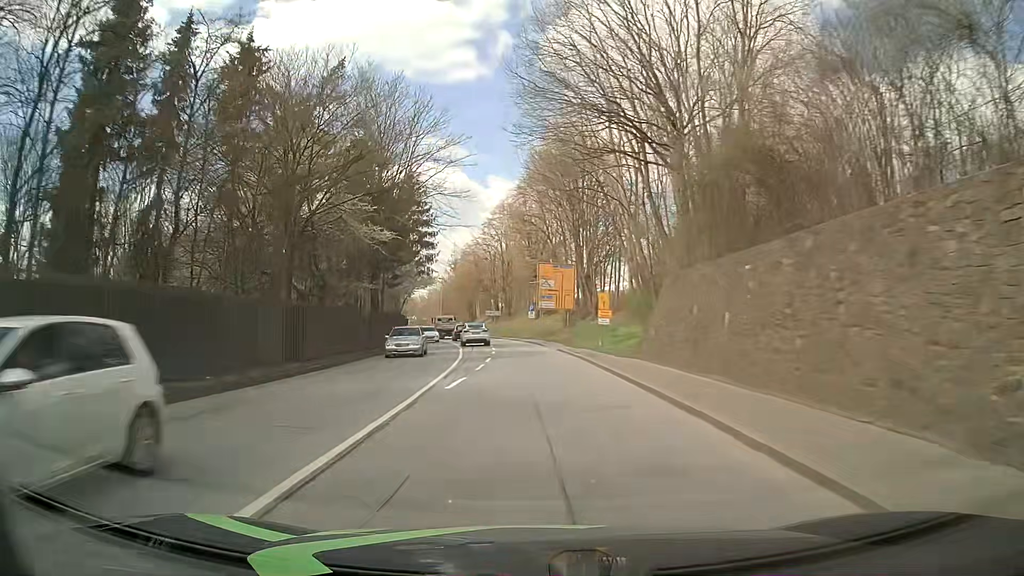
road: primary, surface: asphalt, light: Day
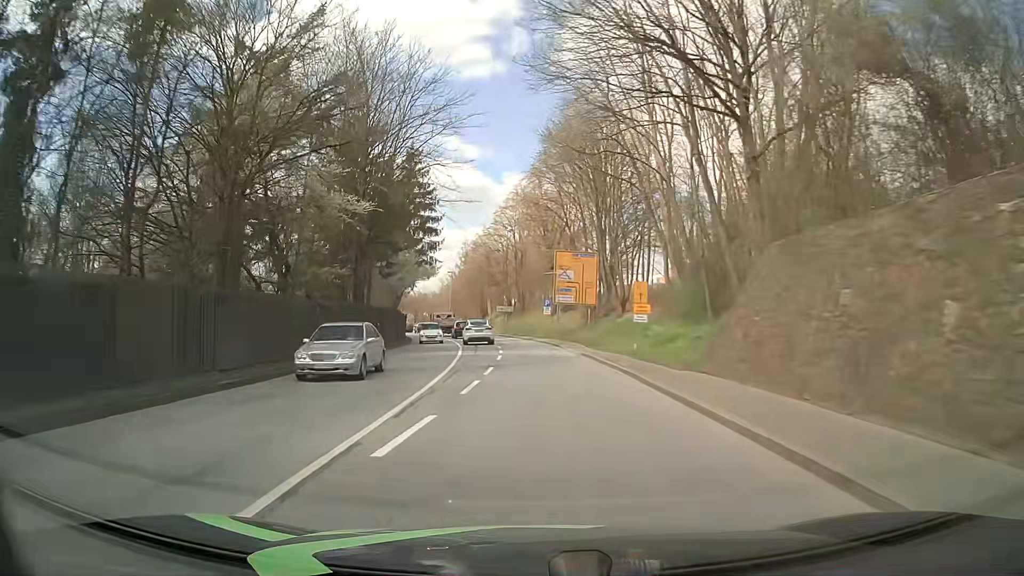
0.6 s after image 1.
(-0.1, +7.7) m; -1°
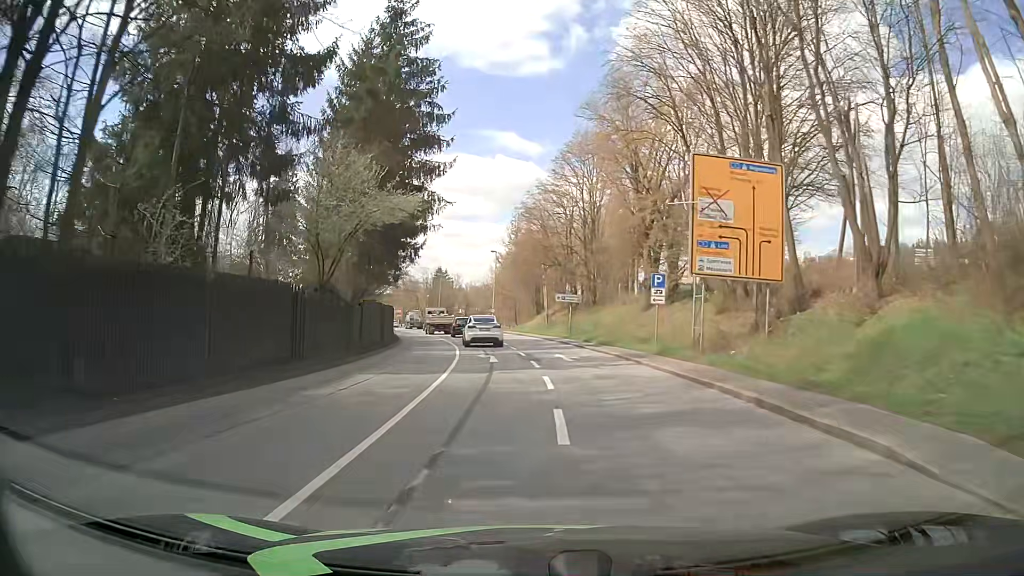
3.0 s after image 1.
(-1.2, +29.2) m; -3°
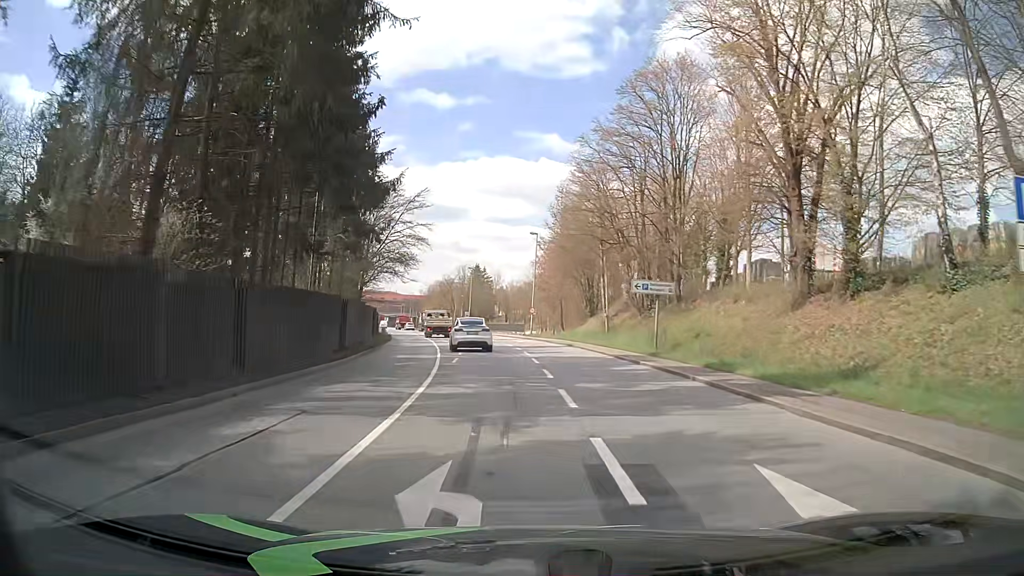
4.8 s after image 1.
(-1.2, +20.7) m; -6°
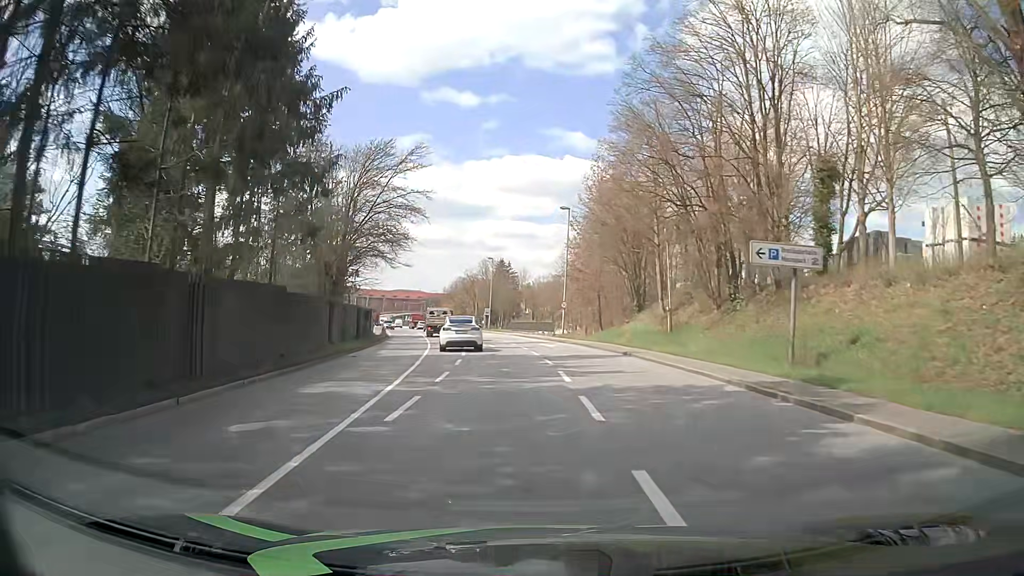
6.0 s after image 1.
(-0.2, +13.8) m; -1°
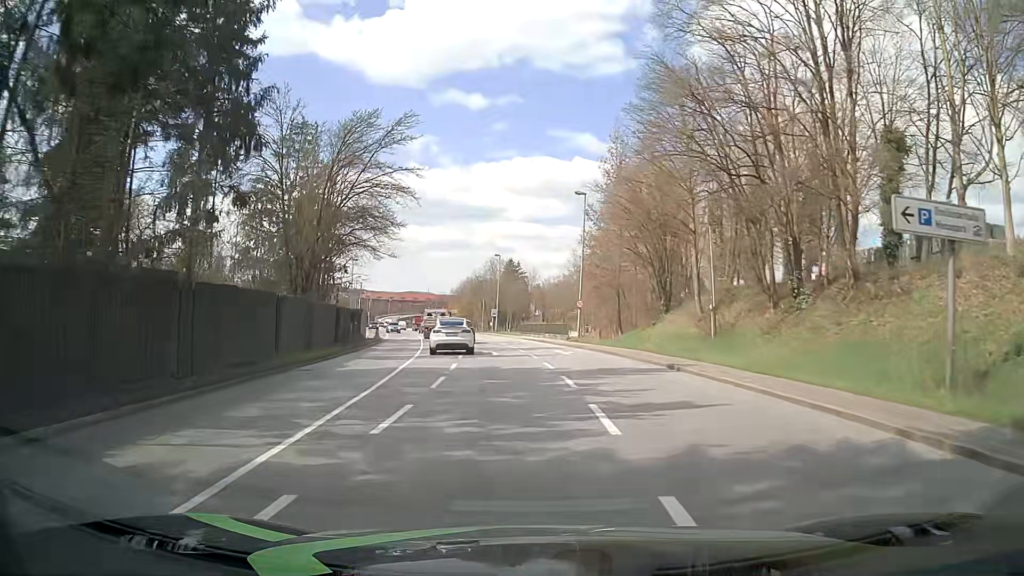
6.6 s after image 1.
(-0.1, +6.9) m; -2°
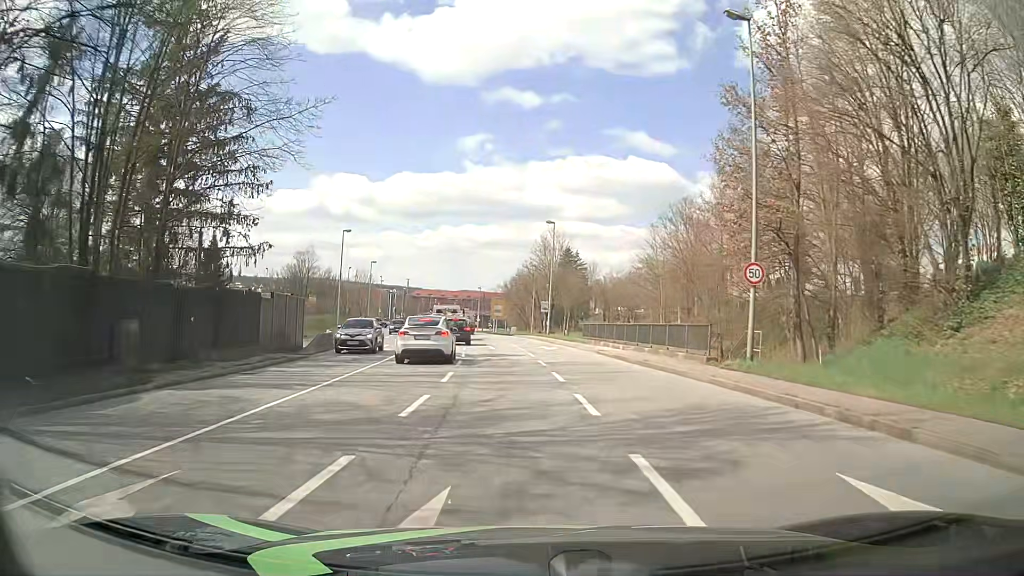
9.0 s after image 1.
(-0.8, +28.4) m; -3°
